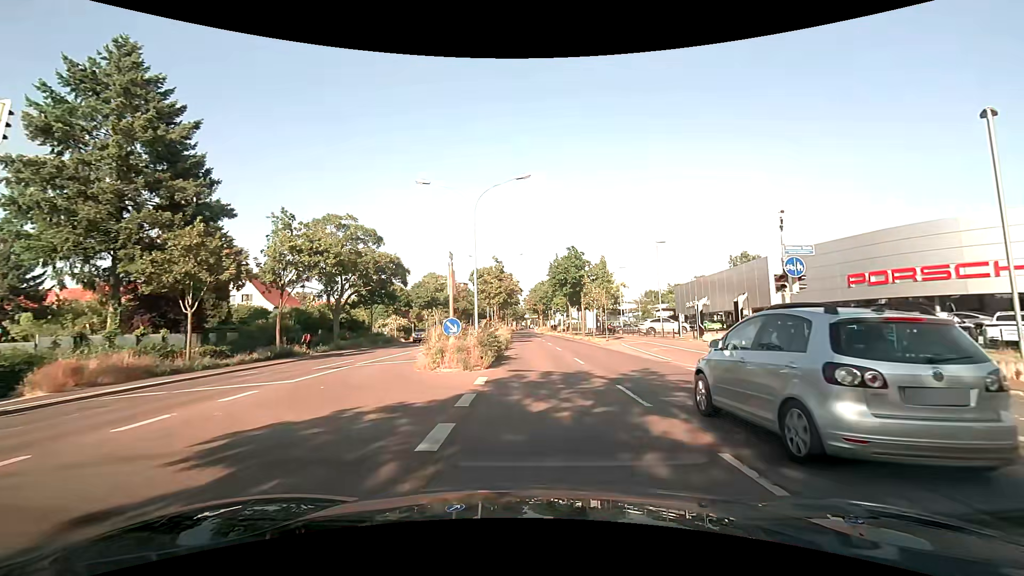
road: primary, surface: asphalt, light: Day
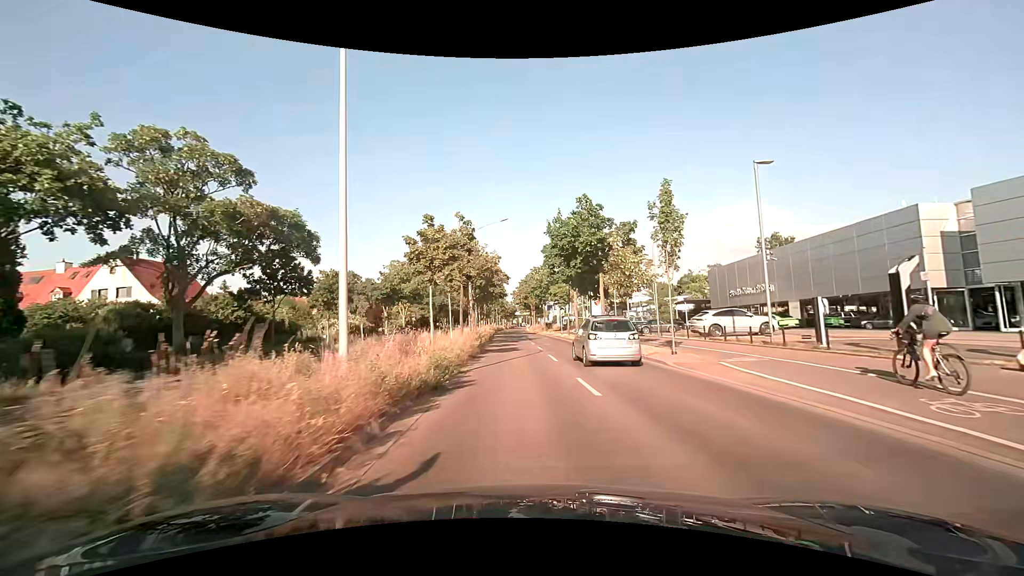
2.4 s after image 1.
(+0.5, +19.2) m; +2°
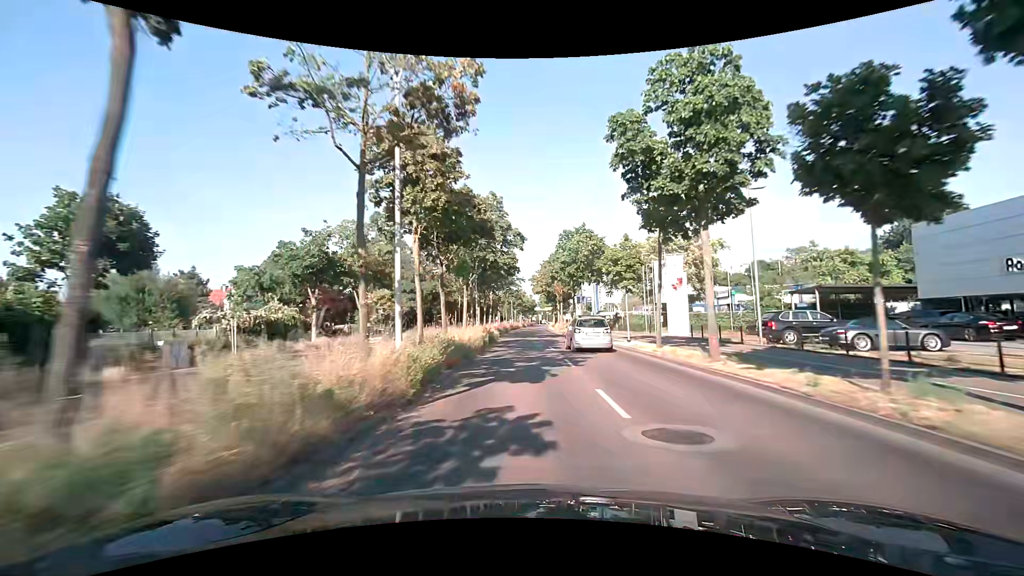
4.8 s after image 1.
(-0.7, +27.8) m; -2°
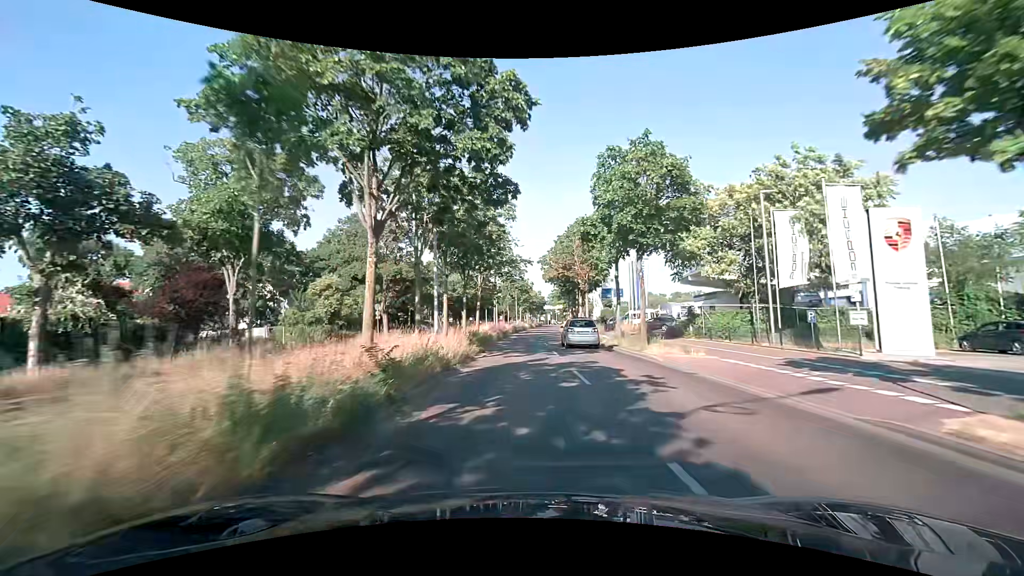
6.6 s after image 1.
(-0.1, +22.1) m; 0°
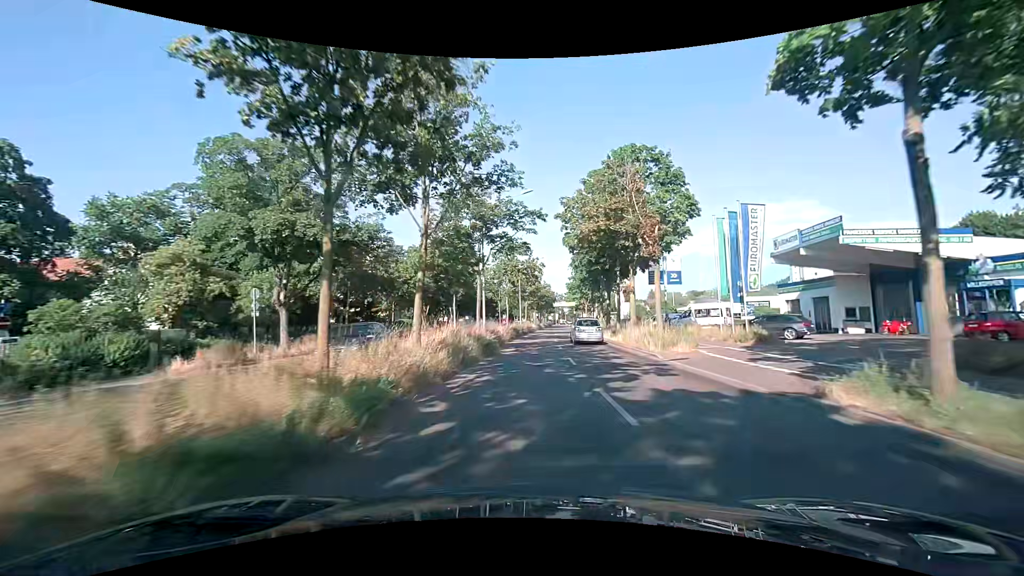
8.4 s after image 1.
(-0.4, +22.9) m; -2°
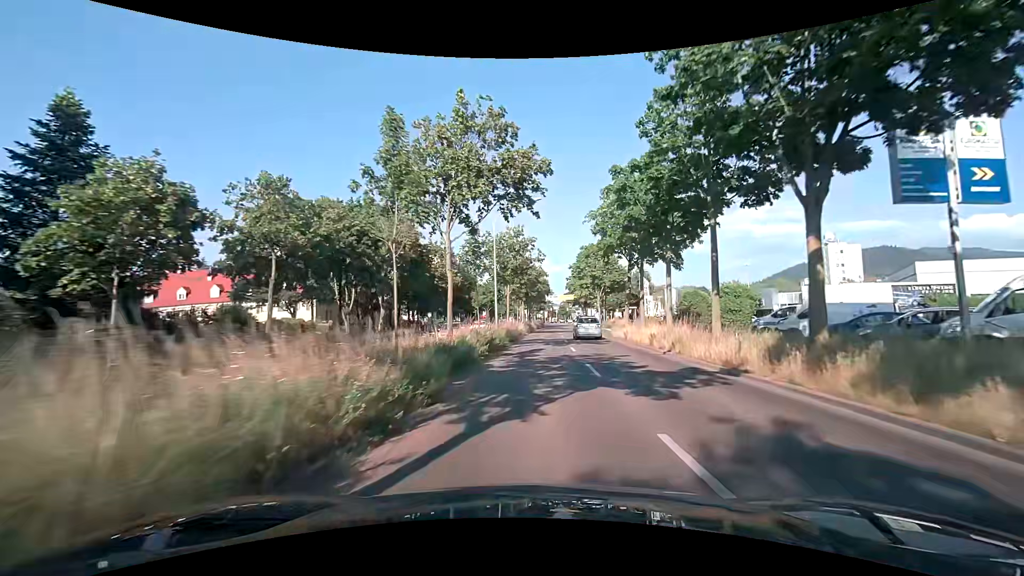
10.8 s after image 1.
(+0.4, +30.9) m; +2°
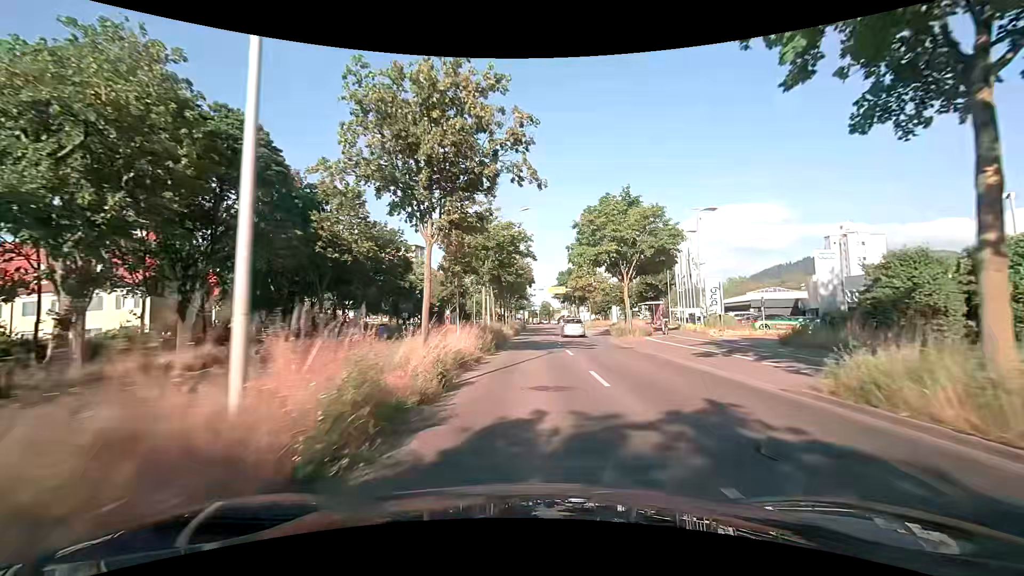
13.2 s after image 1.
(+0.5, +28.9) m; +3°
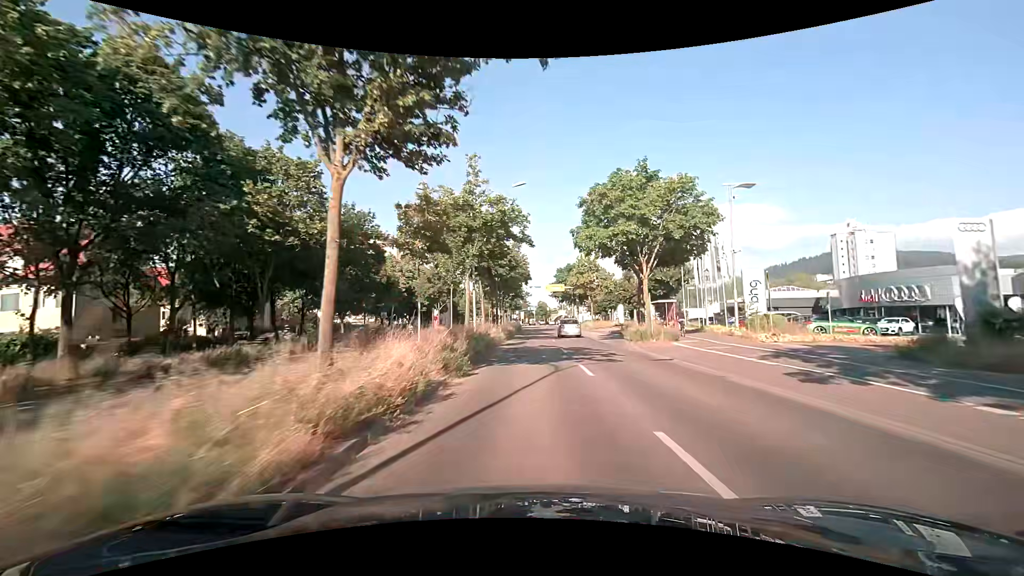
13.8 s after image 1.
(-0.1, +7.1) m; -1°
